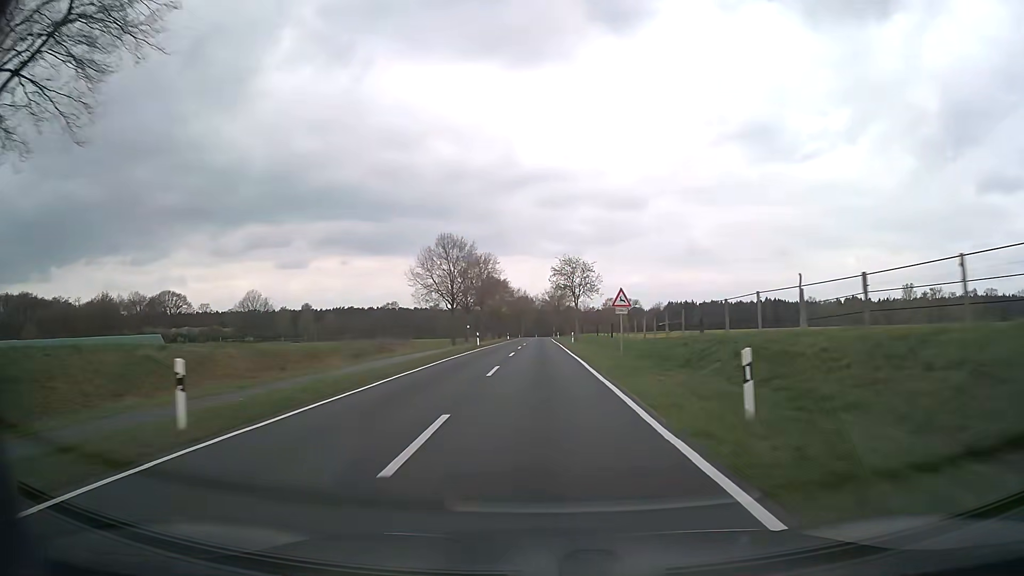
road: secondary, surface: asphalt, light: Day
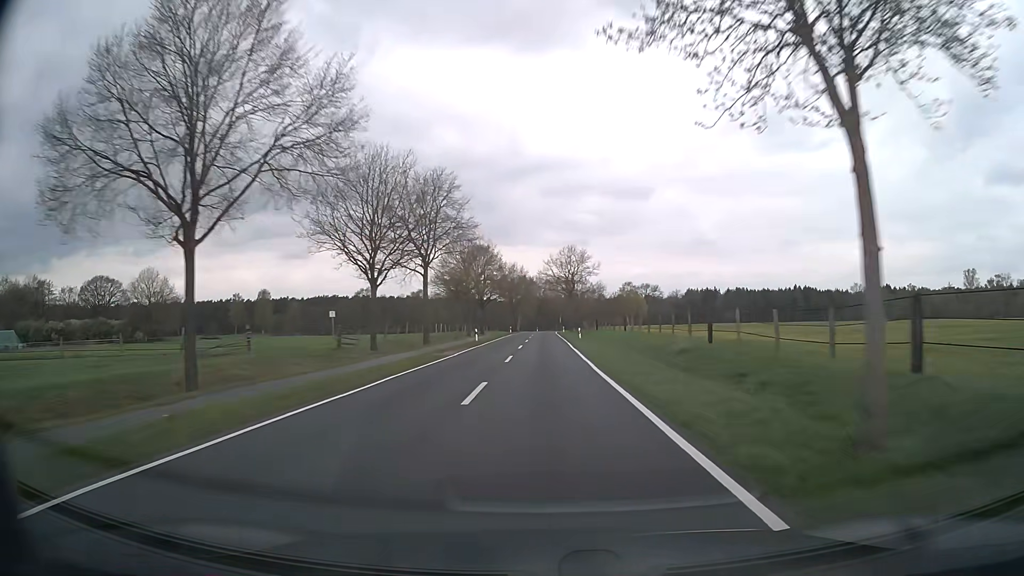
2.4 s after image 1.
(-0.1, +55.7) m; 0°
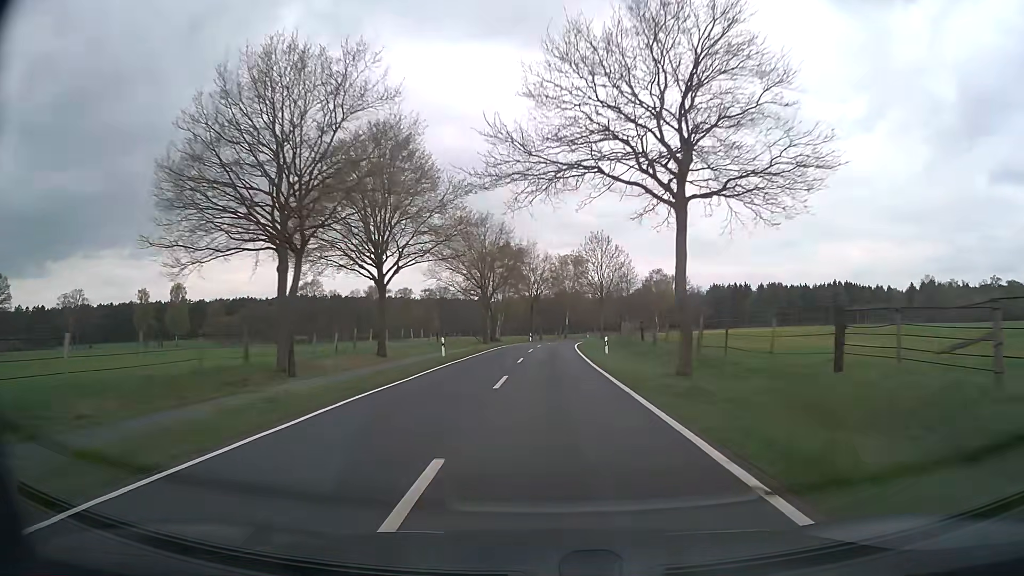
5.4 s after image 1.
(0.0, +69.2) m; 0°
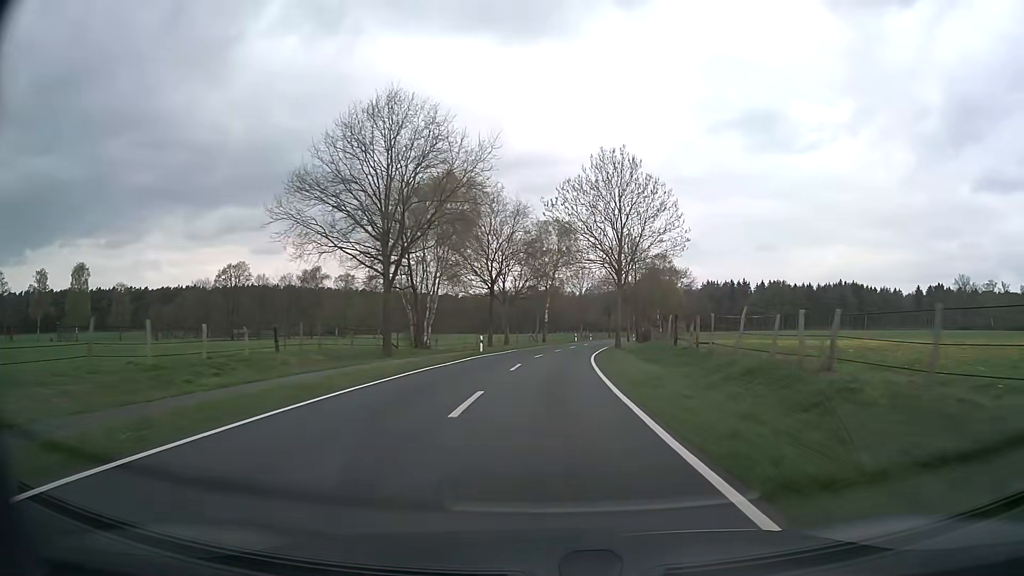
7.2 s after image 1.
(+0.6, +41.5) m; +2°
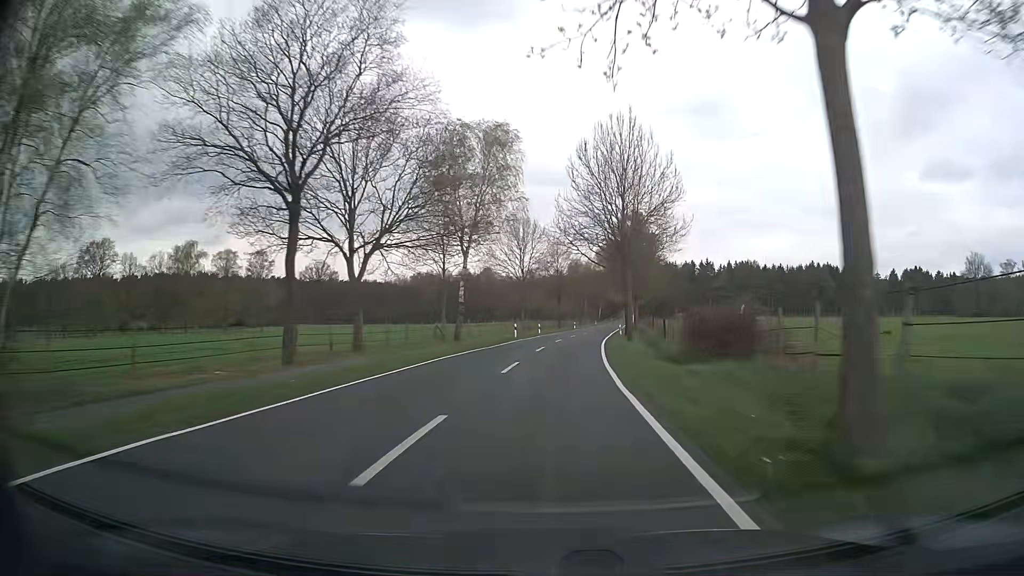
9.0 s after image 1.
(+2.0, +40.8) m; +5°
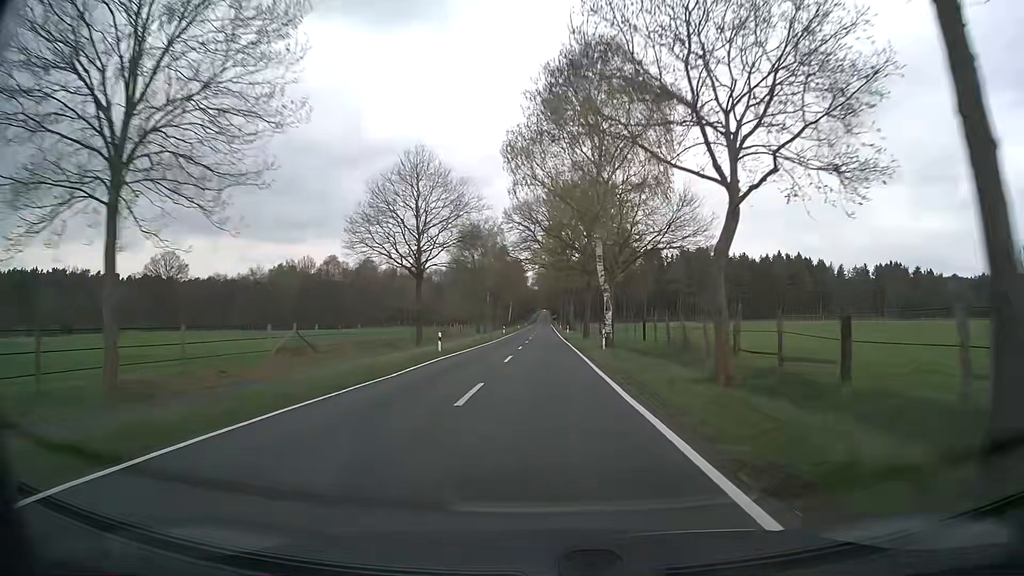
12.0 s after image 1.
(+5.6, +67.0) m; +8°
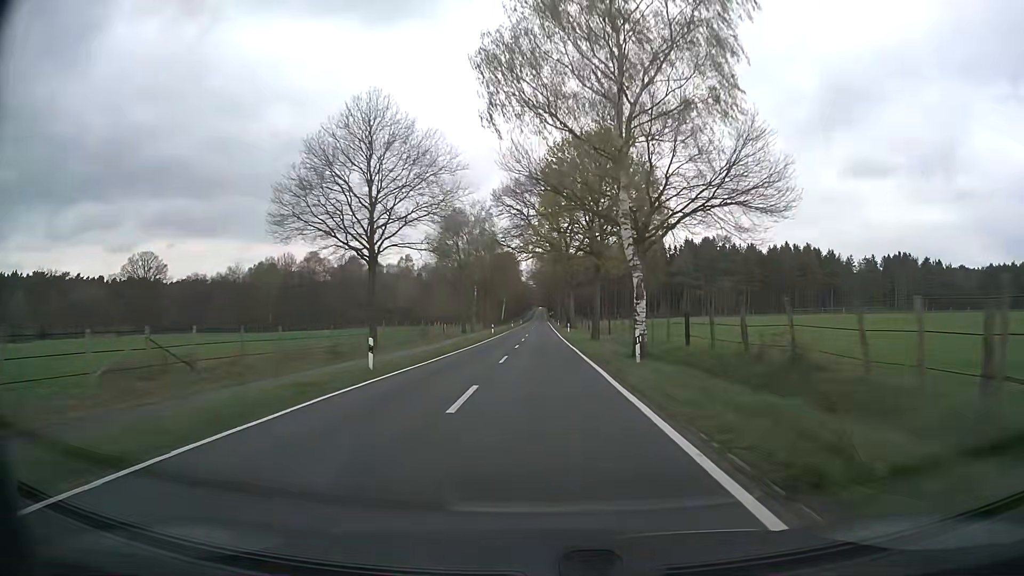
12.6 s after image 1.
(+0.1, +13.1) m; +1°
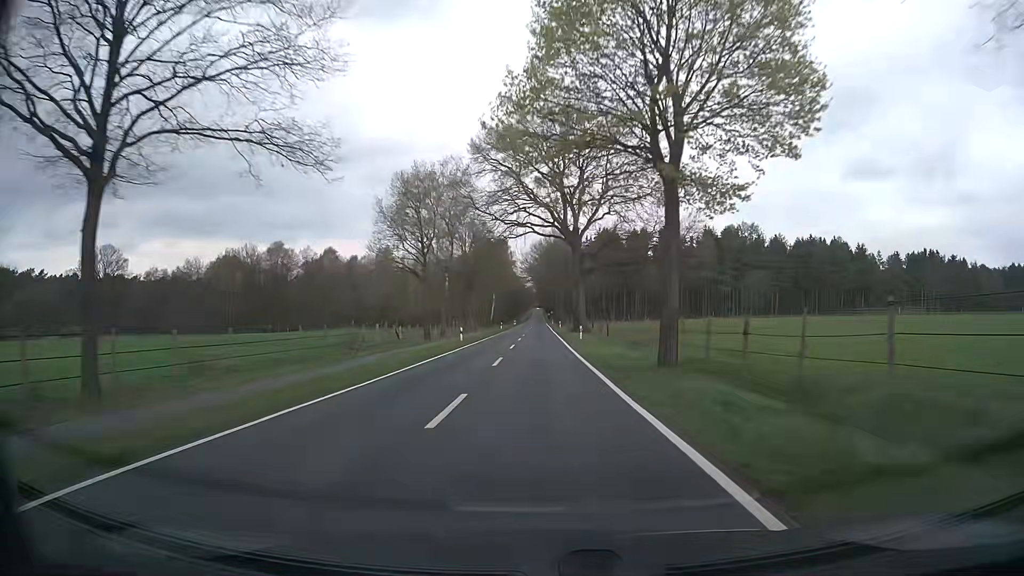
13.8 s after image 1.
(+0.1, +25.6) m; 0°
(0, +10) (0, +20) (0, +30) (0, +40) (0, +50) (0, +60) (0, +70) (0, +80) (0, +90) (0, +100) m
